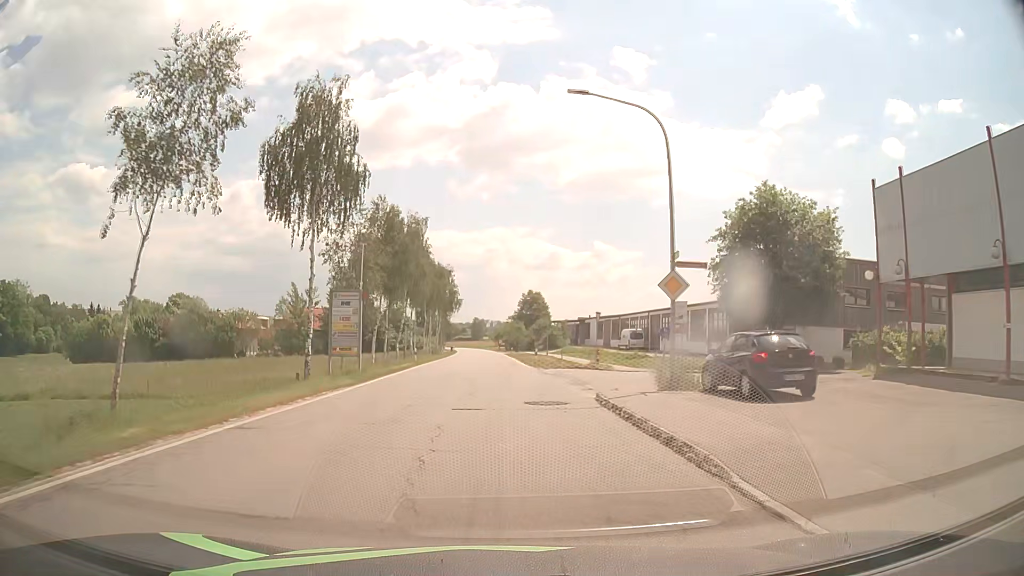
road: secondary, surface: asphalt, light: Day
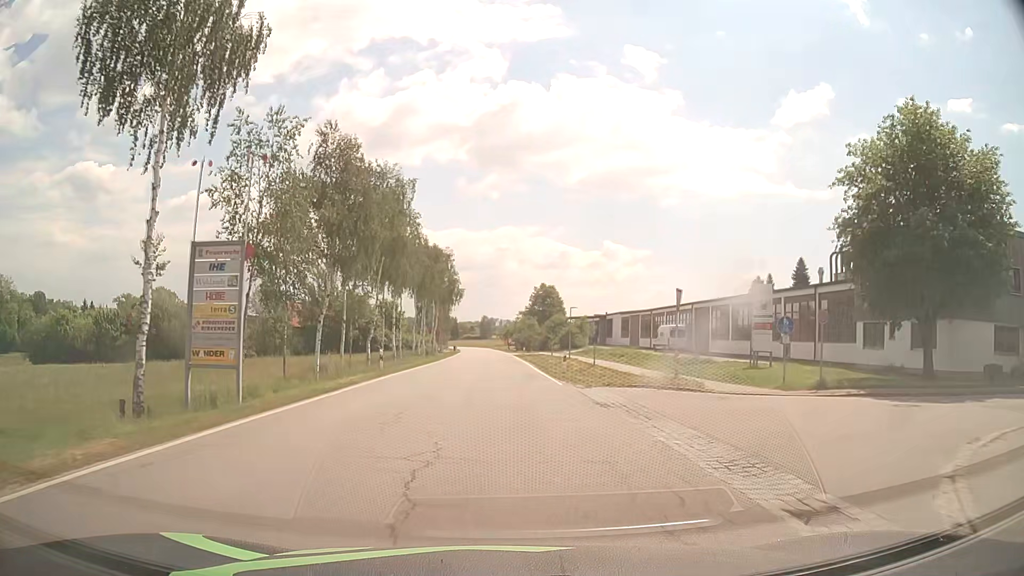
(-0.2, +15.2) m; -1°
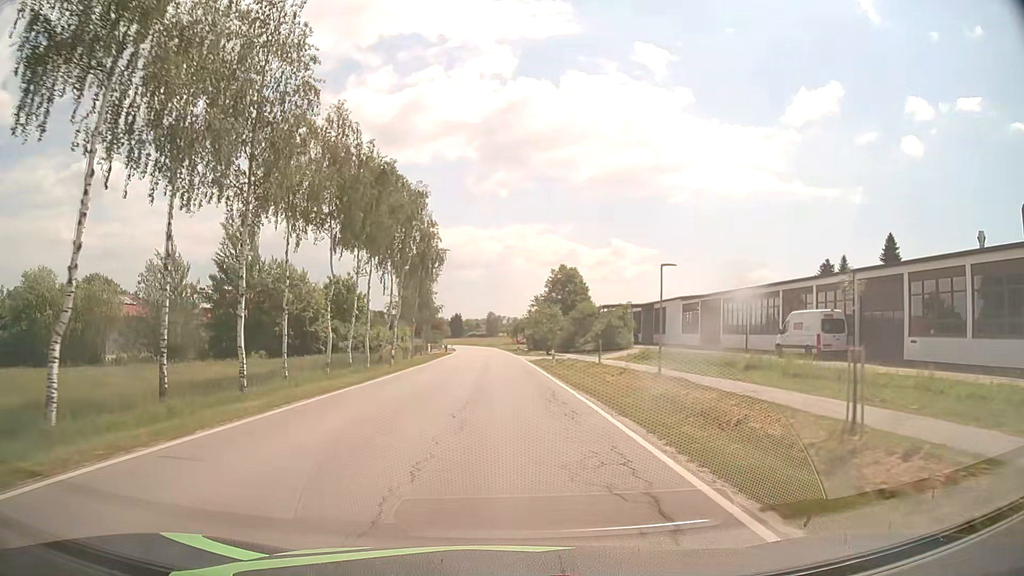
(-0.1, +30.4) m; -1°
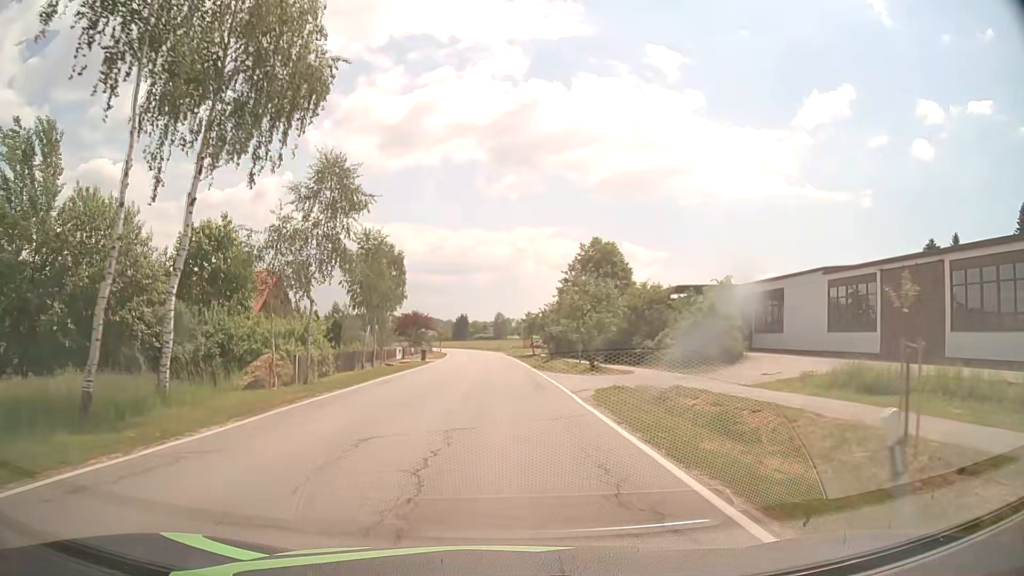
(0.0, +30.6) m; 0°
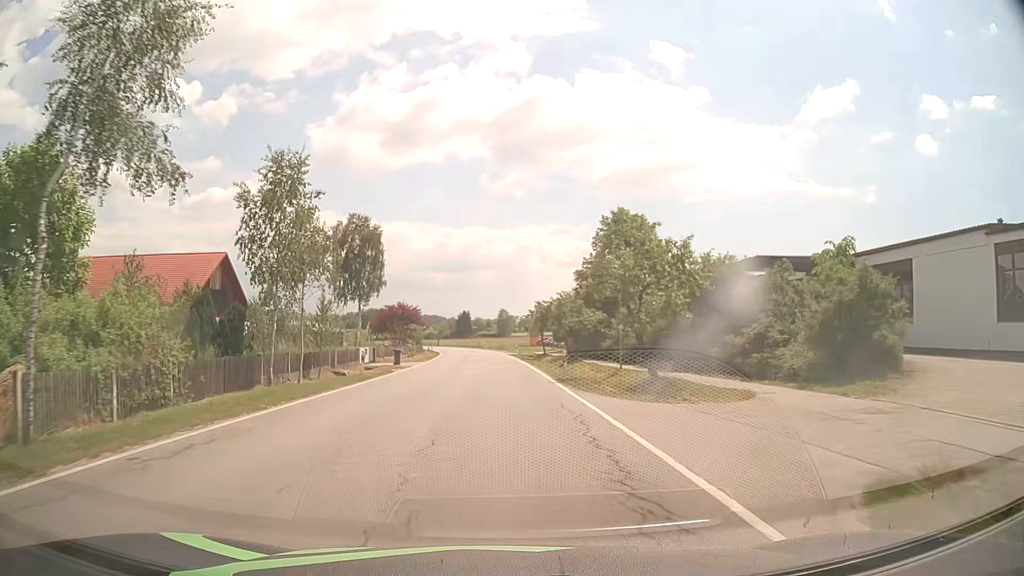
(-0.1, +15.3) m; -1°
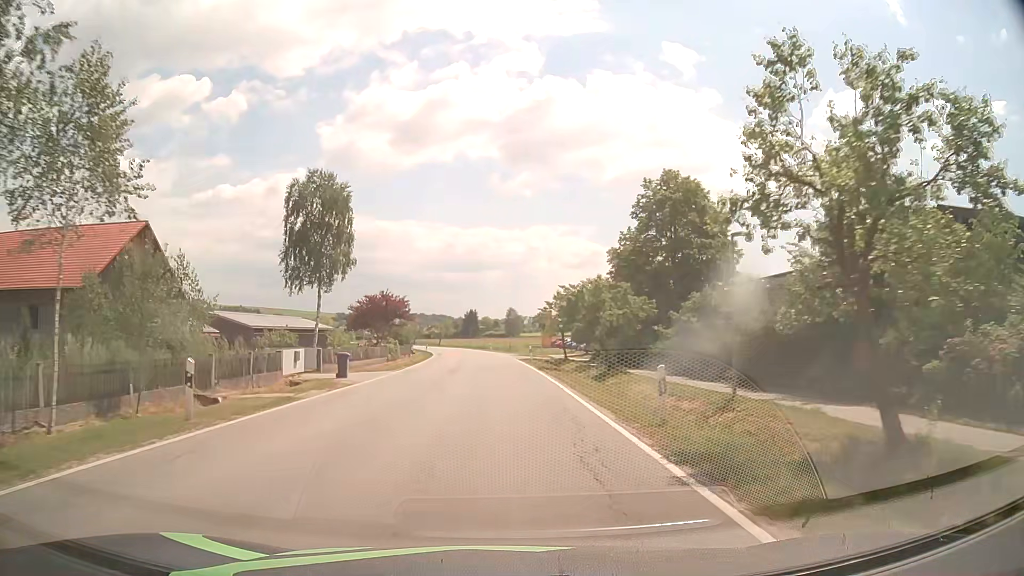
(-0.1, +15.3) m; -1°
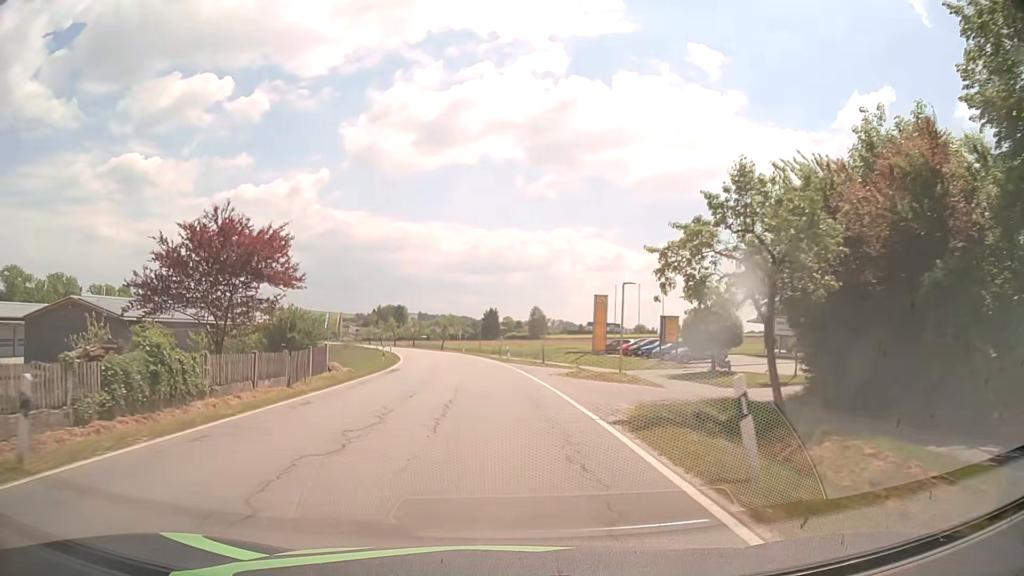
(-0.5, +38.3) m; -2°
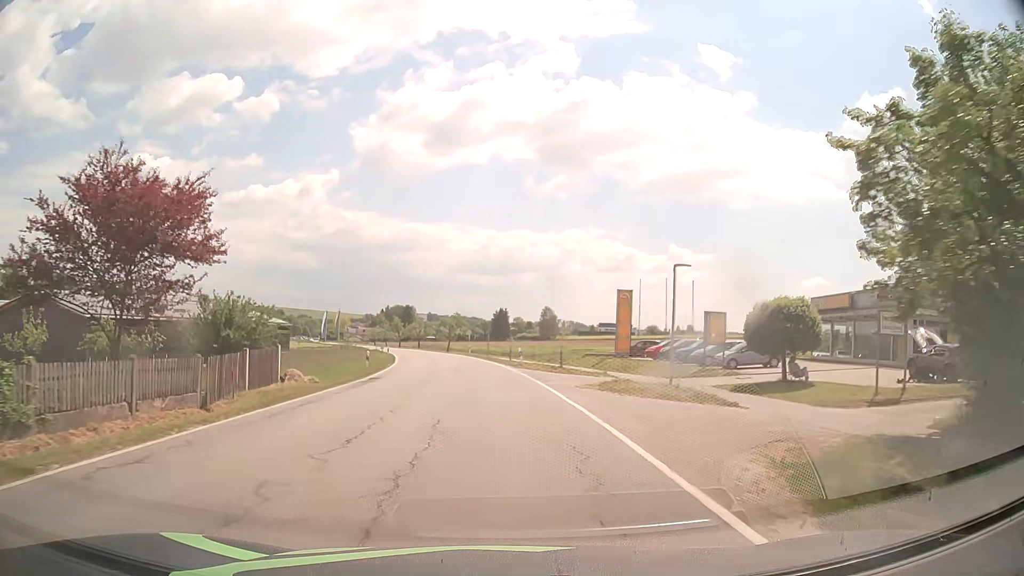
(0.0, +7.7) m; -1°
(0, +10) (0, +20) (-1, +30) (-2, +40) (-3, +50) (-4, +60) (-6, +70) (-8, +79) (-10, +89) (-13, +99) m
